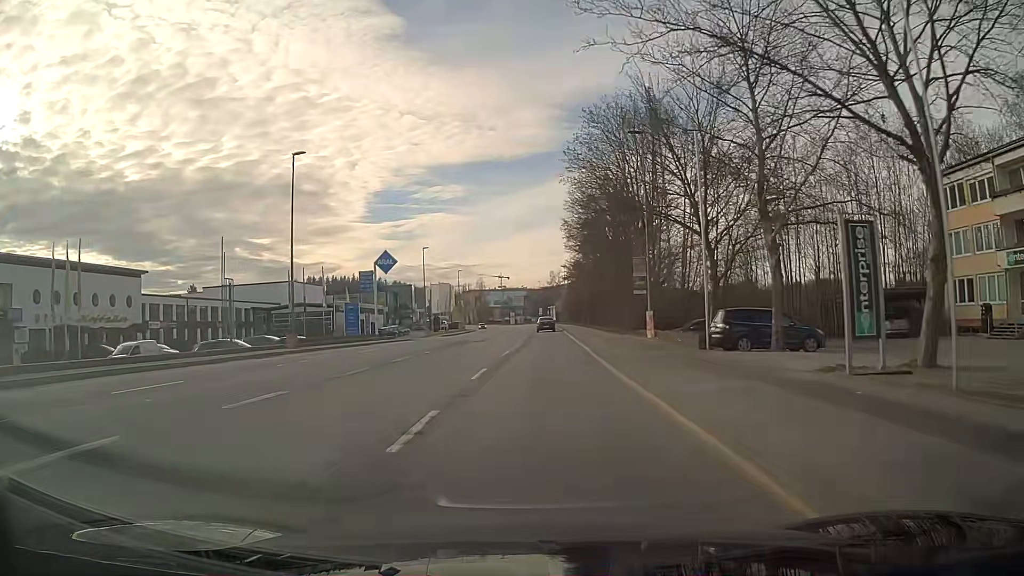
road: tertiary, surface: asphalt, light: Day
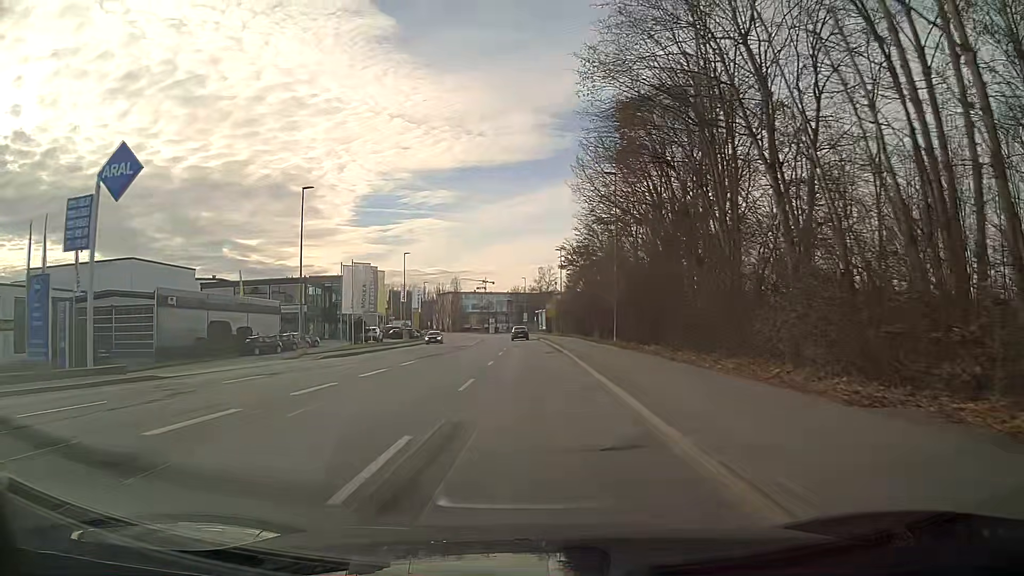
(+0.6, +38.4) m; +1°
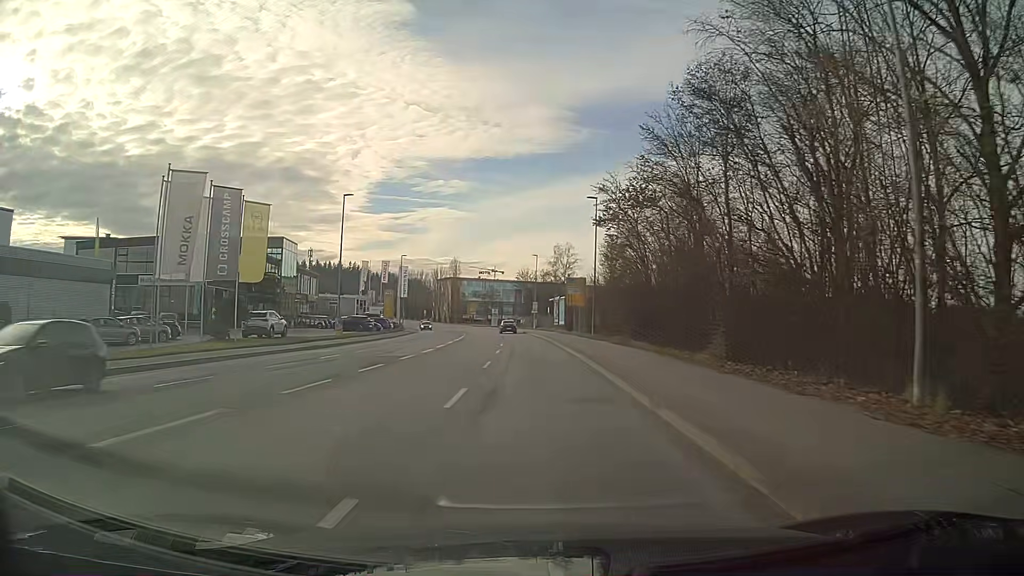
(-0.2, +31.1) m; -1°
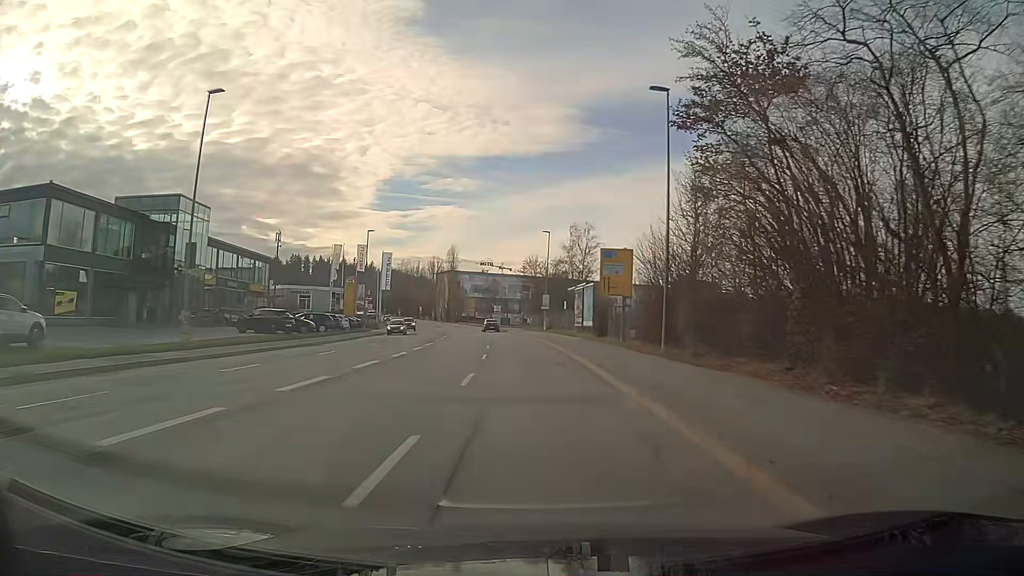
(-0.2, +23.9) m; -1°
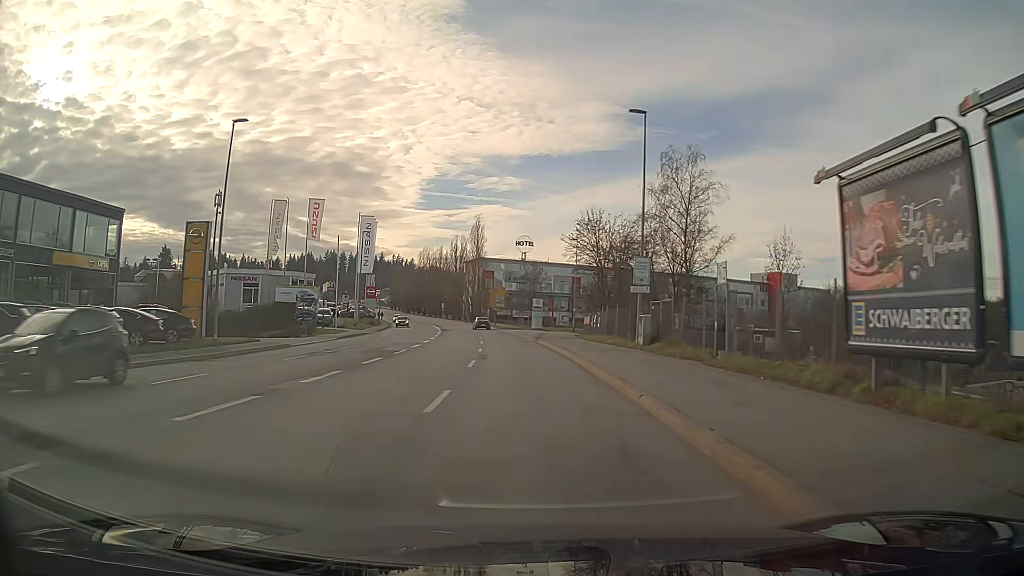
(-1.3, +40.6) m; -4°
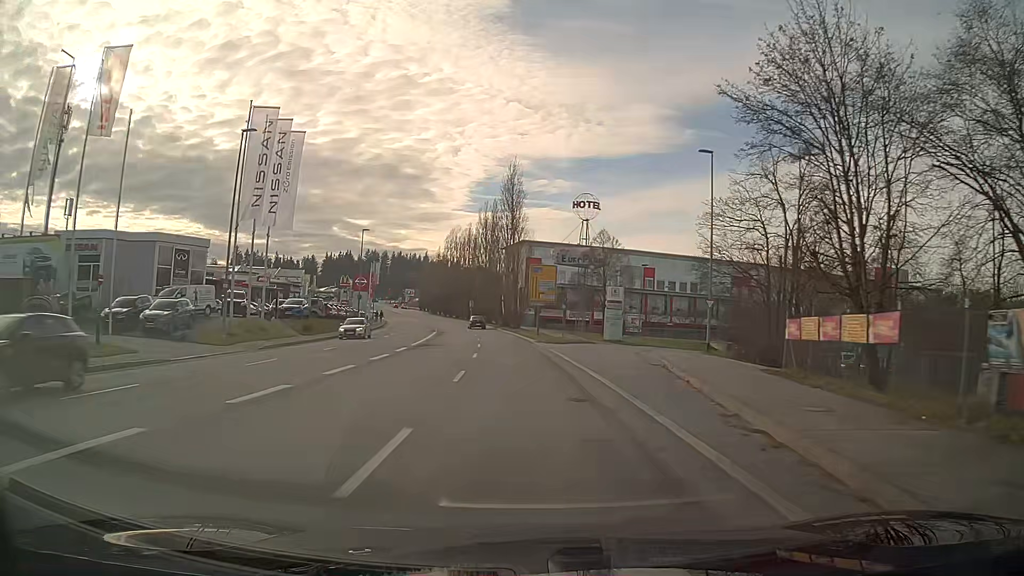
(-1.5, +41.1) m; -4°
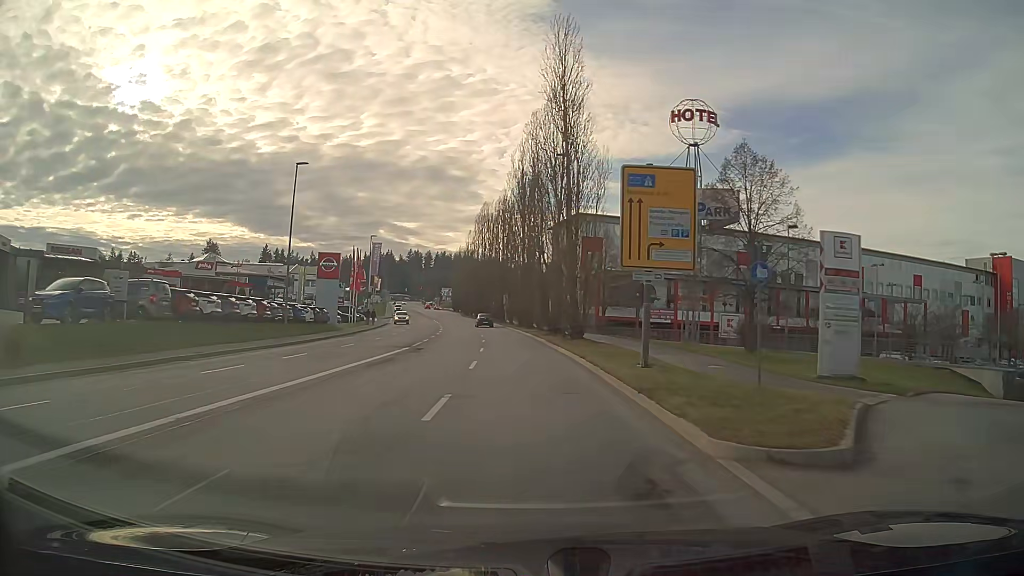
(-1.2, +32.9) m; -4°
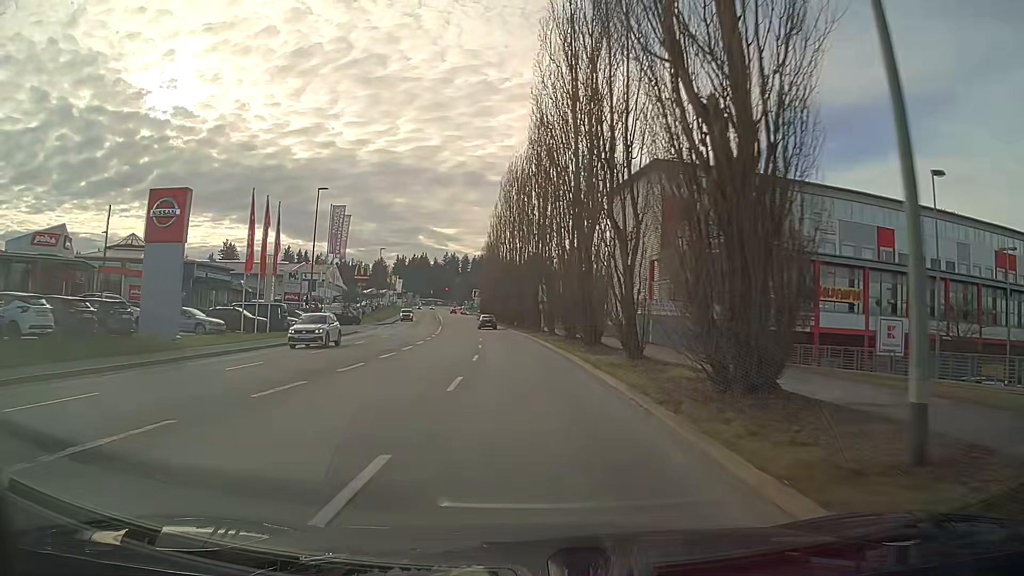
(-0.9, +32.7) m; -3°
(0, +10) (0, +20) (-1, +30) (-2, +40) (-3, +50) (-4, +60) (-5, +70) (-6, +80) (-7, +90) (-9, +100) m
